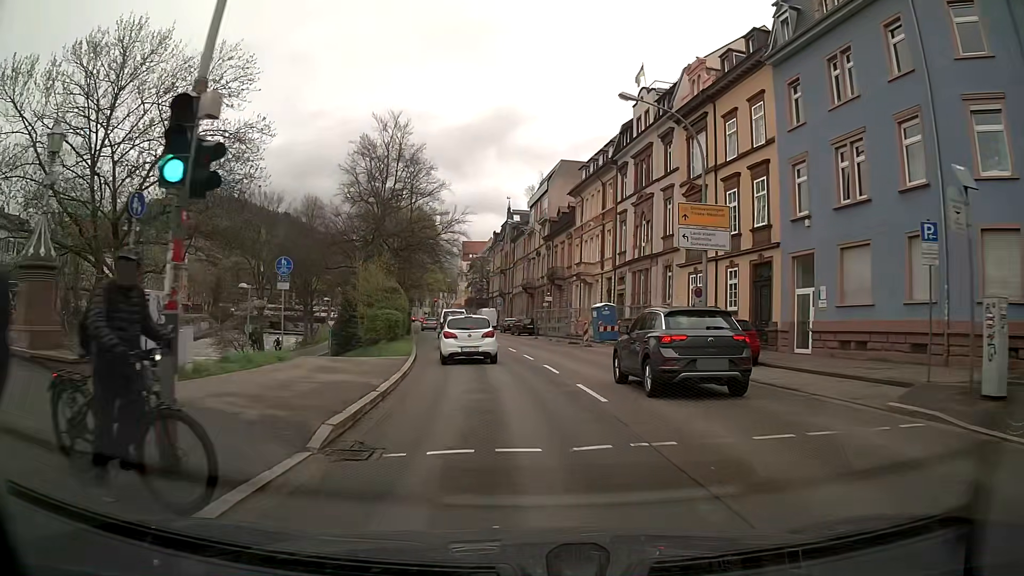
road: primary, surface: asphalt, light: Day
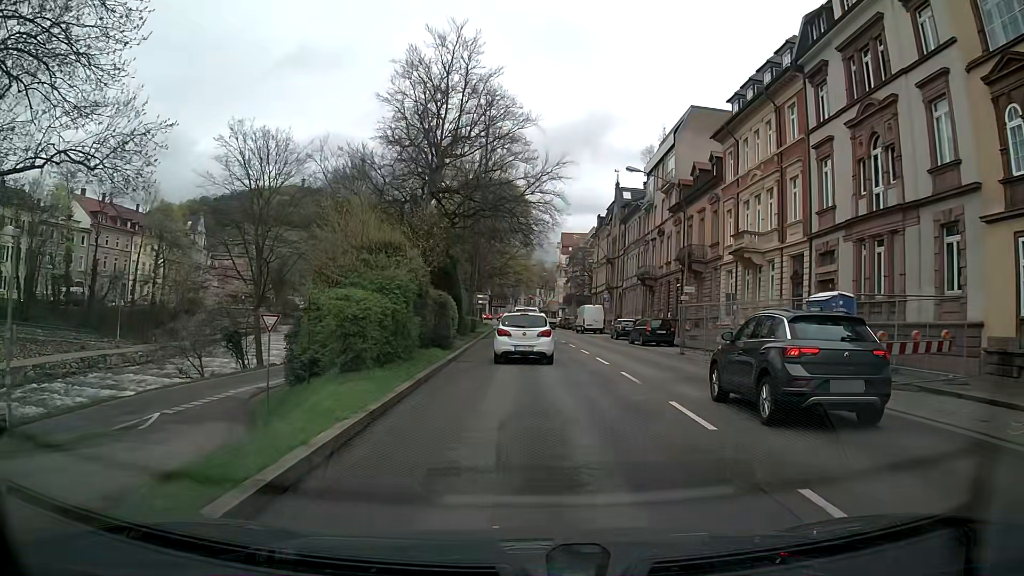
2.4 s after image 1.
(-1.5, +20.4) m; -8°
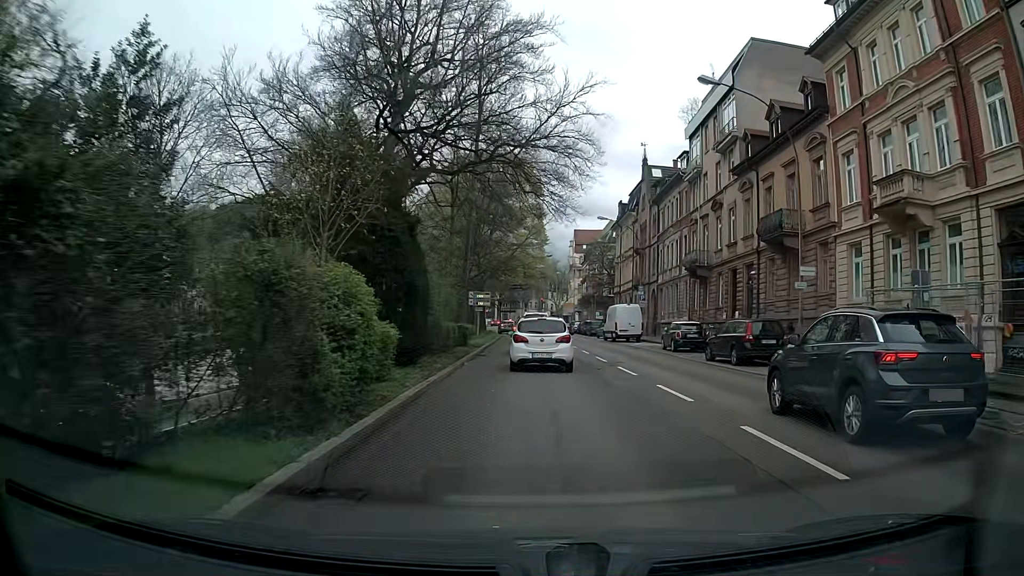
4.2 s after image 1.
(-0.4, +14.8) m; -1°
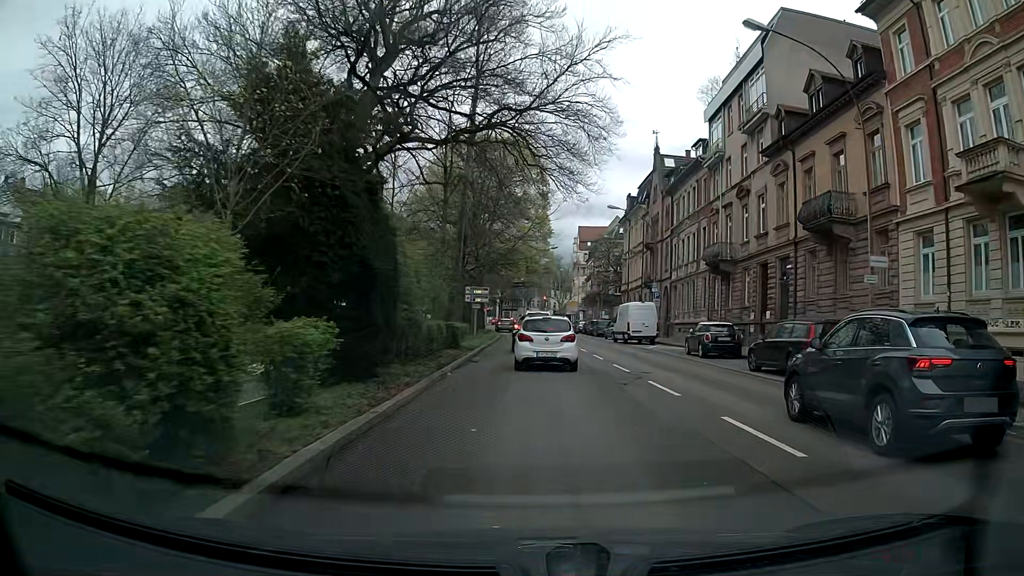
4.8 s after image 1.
(0.0, +4.9) m; 0°
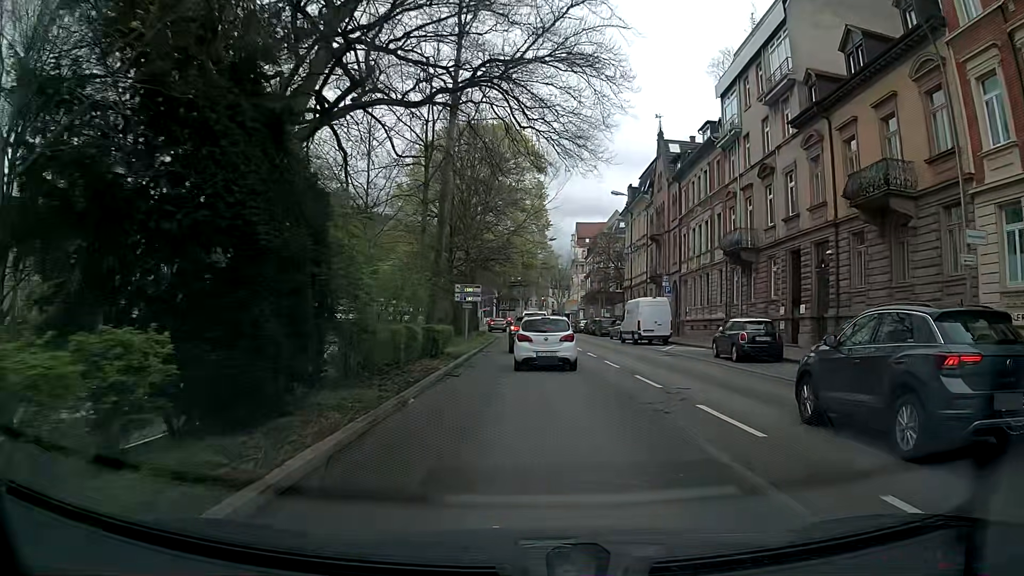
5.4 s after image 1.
(0.0, +4.8) m; -1°
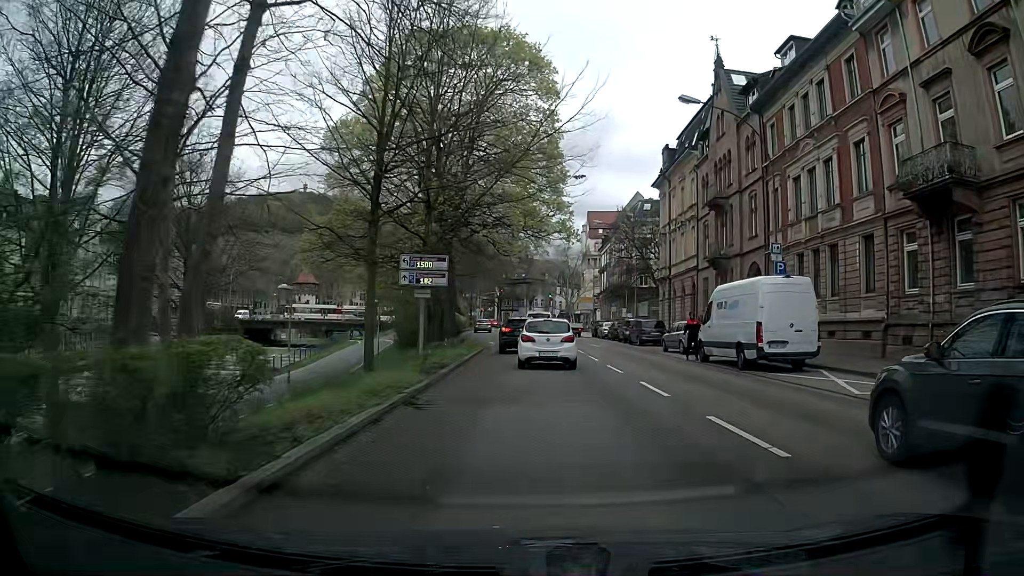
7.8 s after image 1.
(+0.1, +19.2) m; -1°
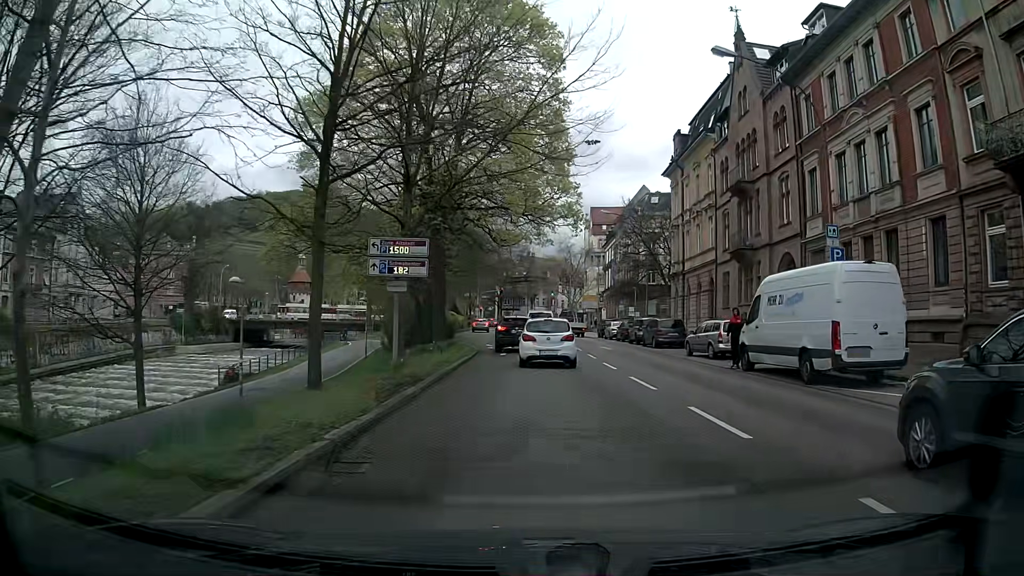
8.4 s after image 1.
(0.0, +4.8) m; +1°
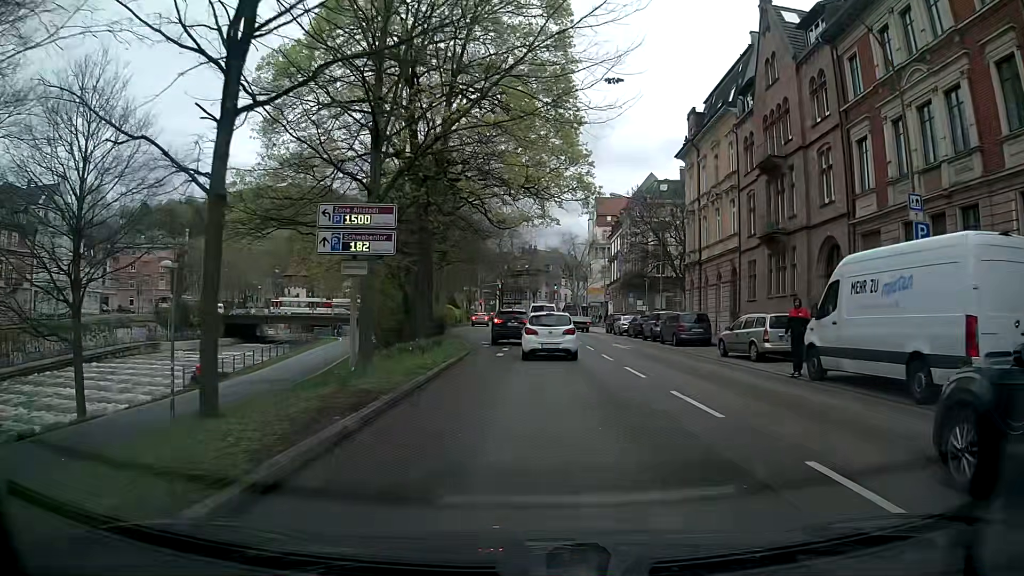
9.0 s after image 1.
(0.0, +4.8) m; -1°
